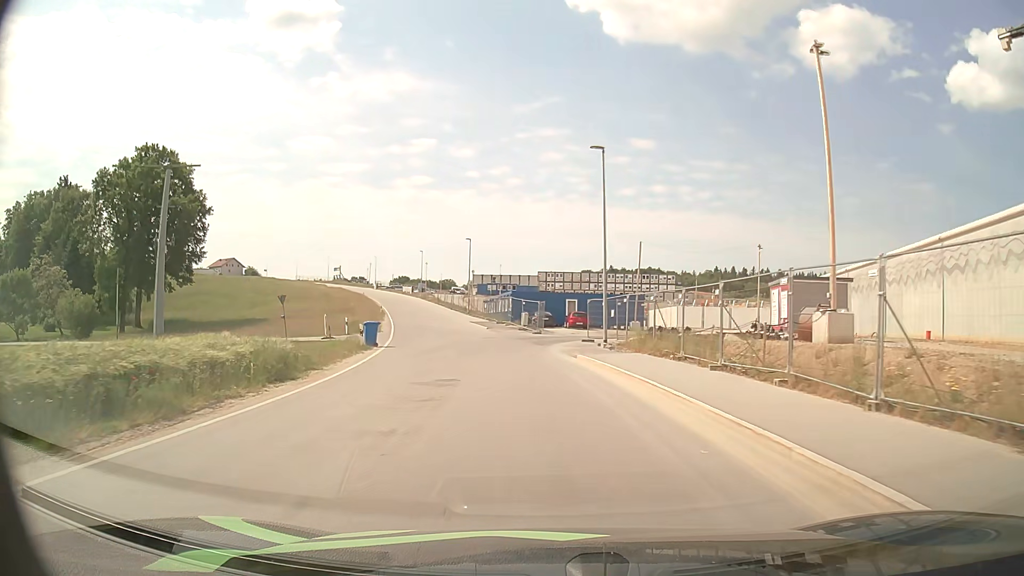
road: unclassified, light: Day
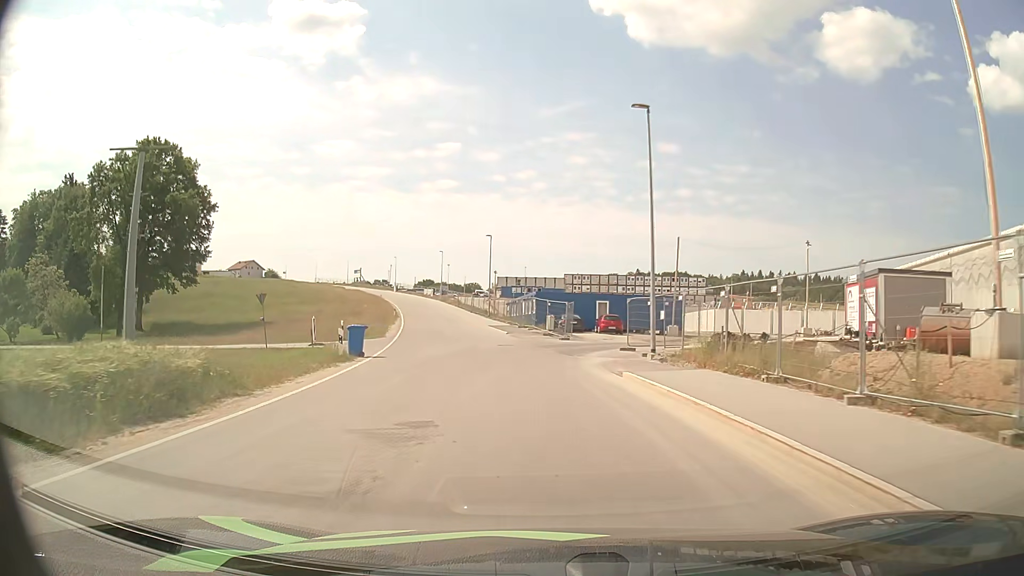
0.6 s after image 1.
(-0.1, +6.1) m; -2°
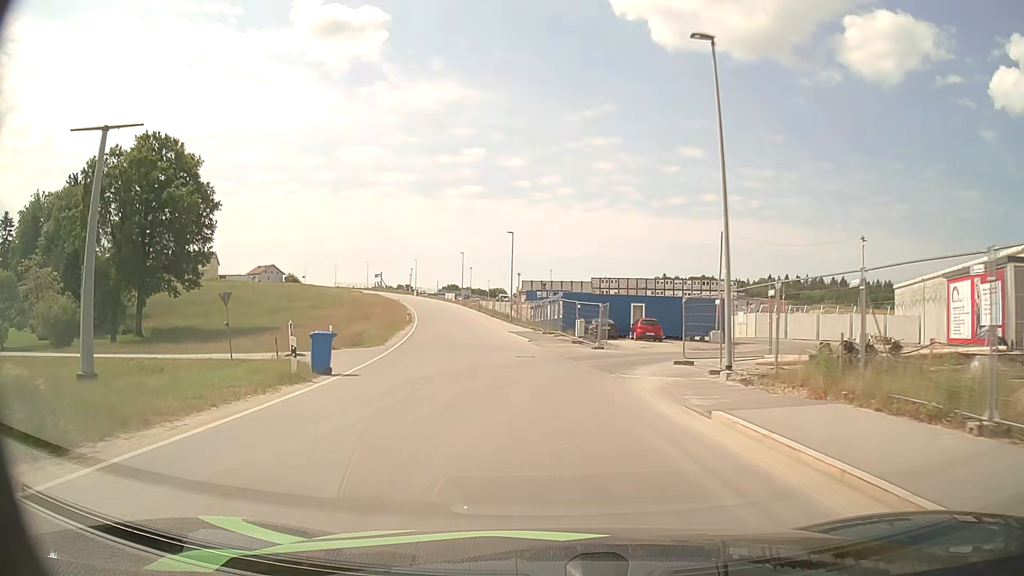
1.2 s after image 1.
(-0.1, +6.2) m; -2°
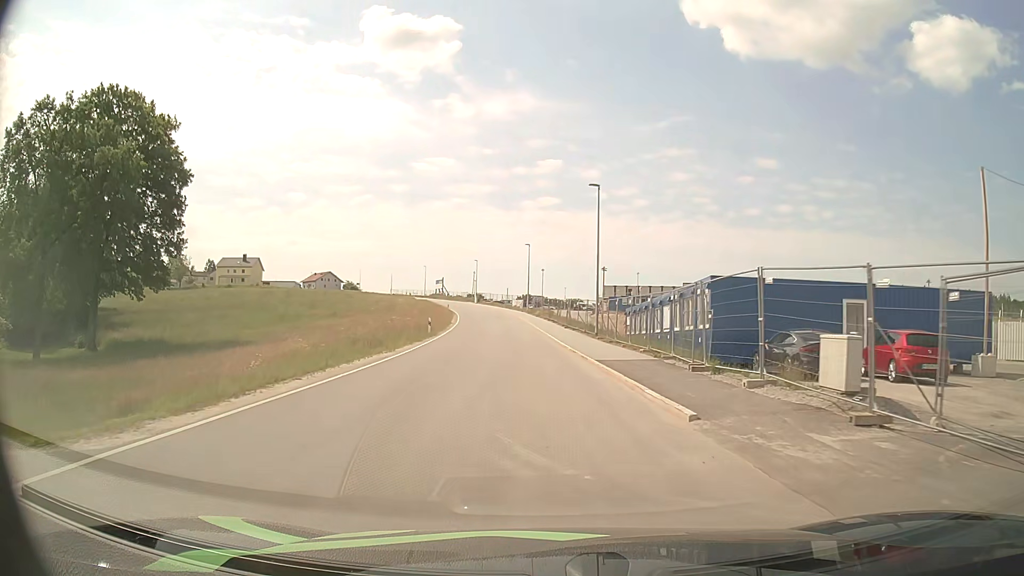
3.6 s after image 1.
(-1.6, +25.2) m; -7°
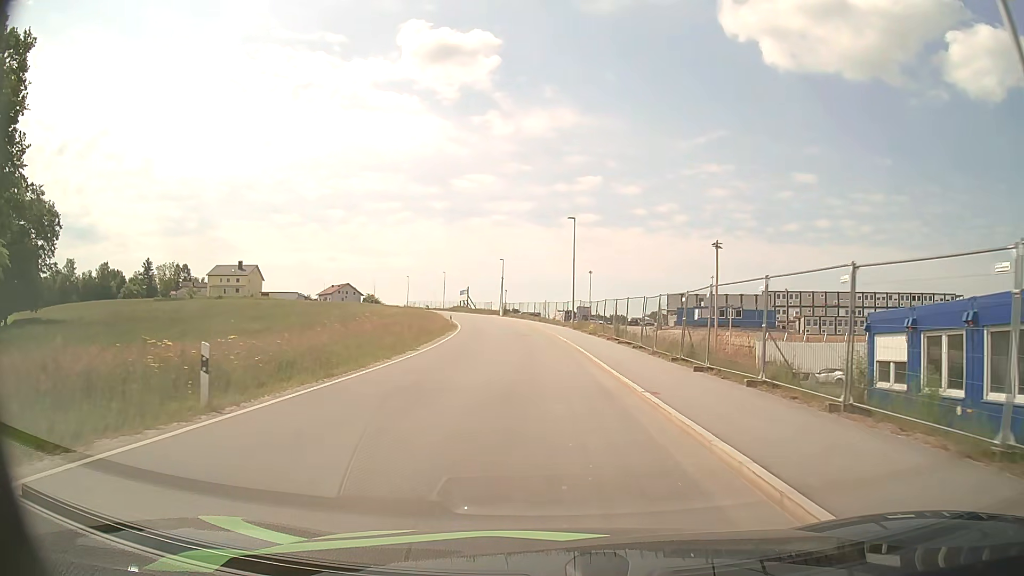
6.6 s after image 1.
(-1.2, +31.5) m; -4°
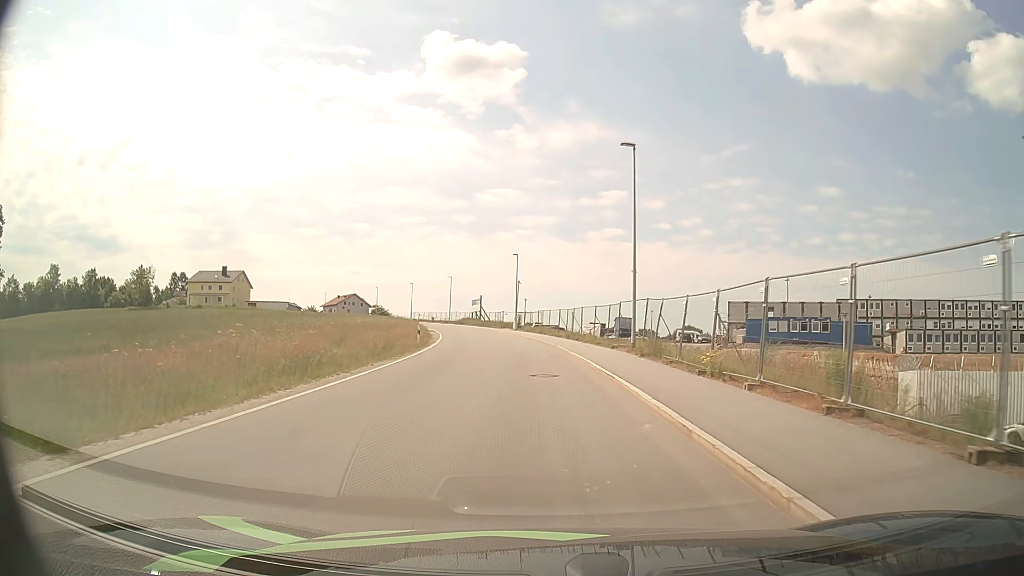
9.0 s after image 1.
(-0.4, +24.4) m; -2°
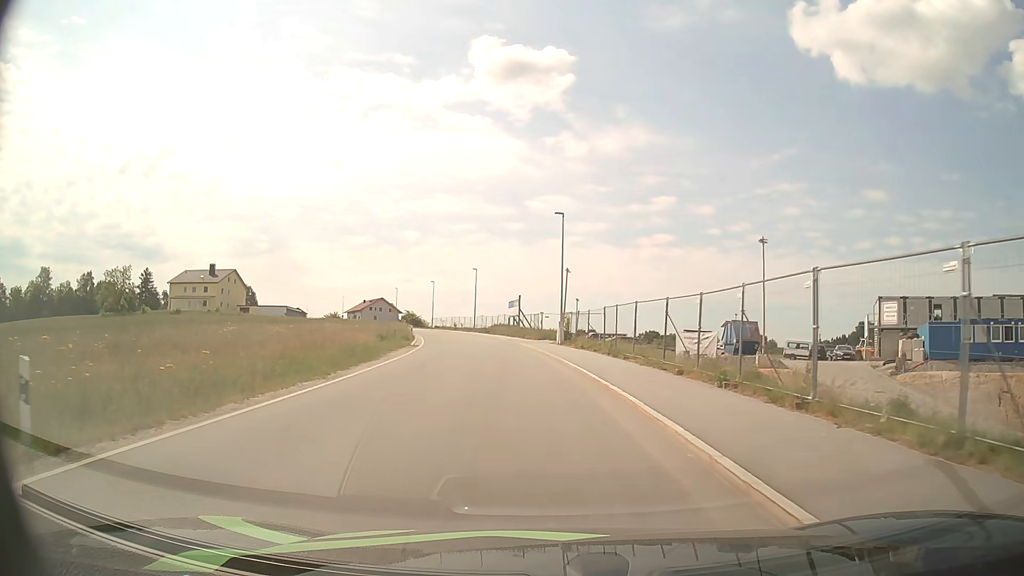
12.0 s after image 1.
(-0.9, +30.7) m; -4°
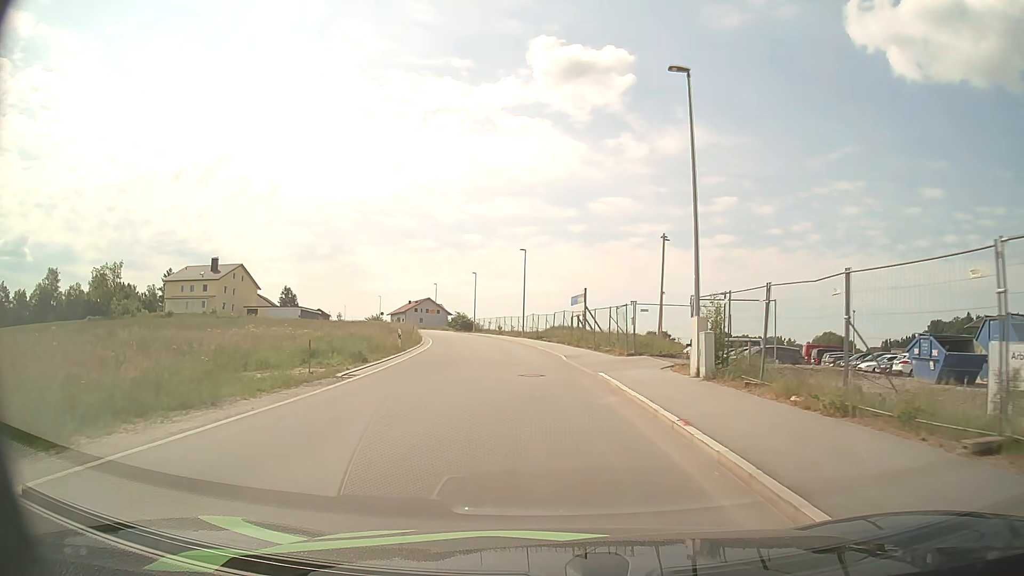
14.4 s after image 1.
(-1.2, +24.6) m; -5°
(0, +10) (-1, +20) (-1, +30) (-2, +40) (-4, +50) (-5, +60) (-8, +69) (-10, +79) (-13, +89) (-16, +98) m
